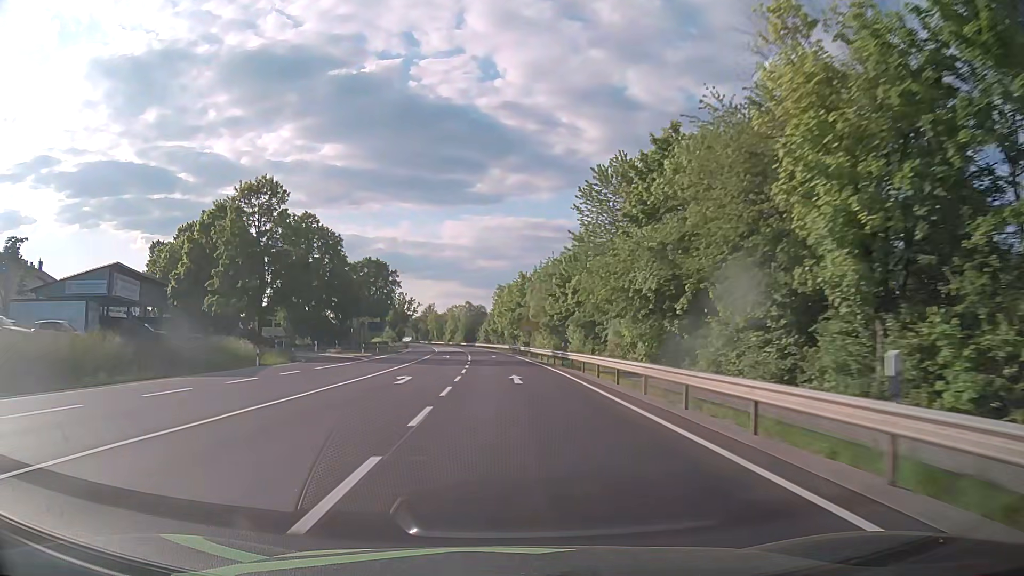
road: primary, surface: asphalt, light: Day
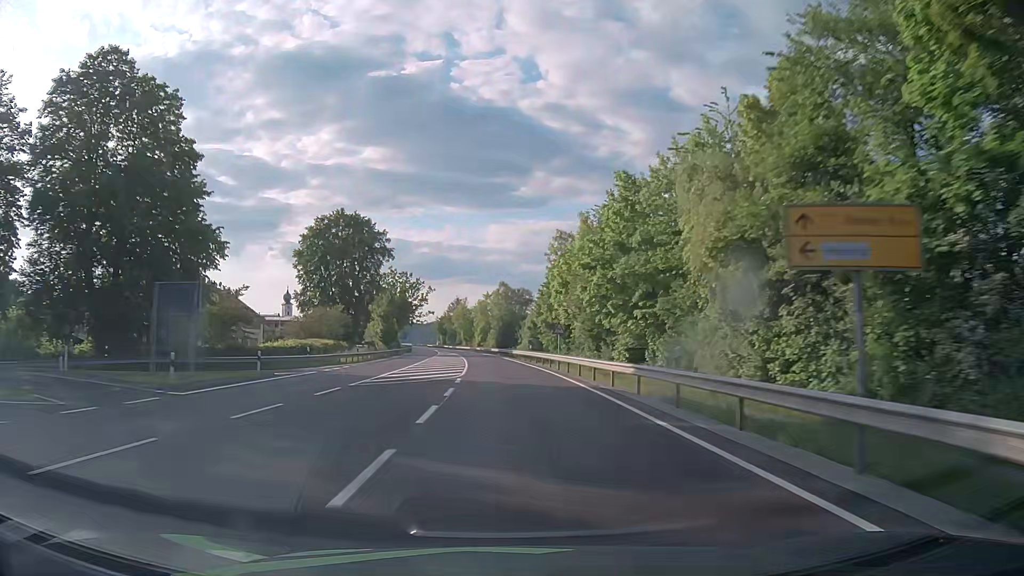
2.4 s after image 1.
(-1.8, +63.2) m; -3°
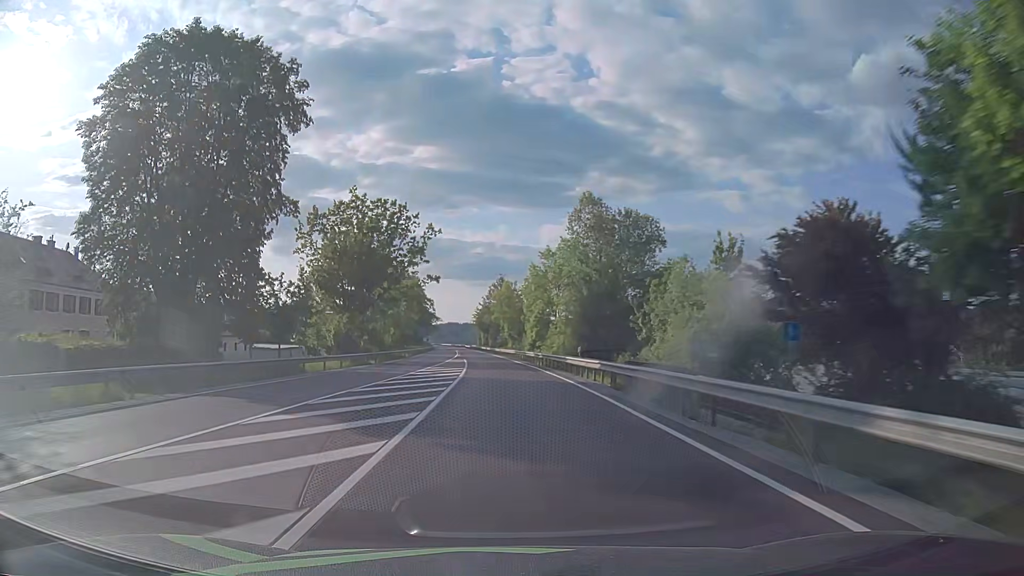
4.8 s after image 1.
(-2.7, +63.1) m; -5°
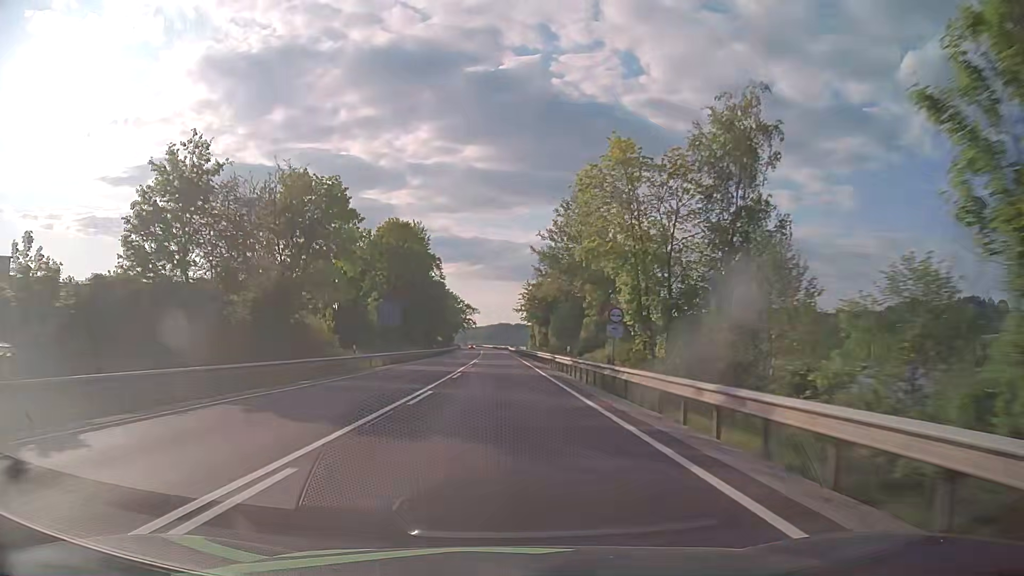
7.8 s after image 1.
(-3.1, +79.0) m; -4°
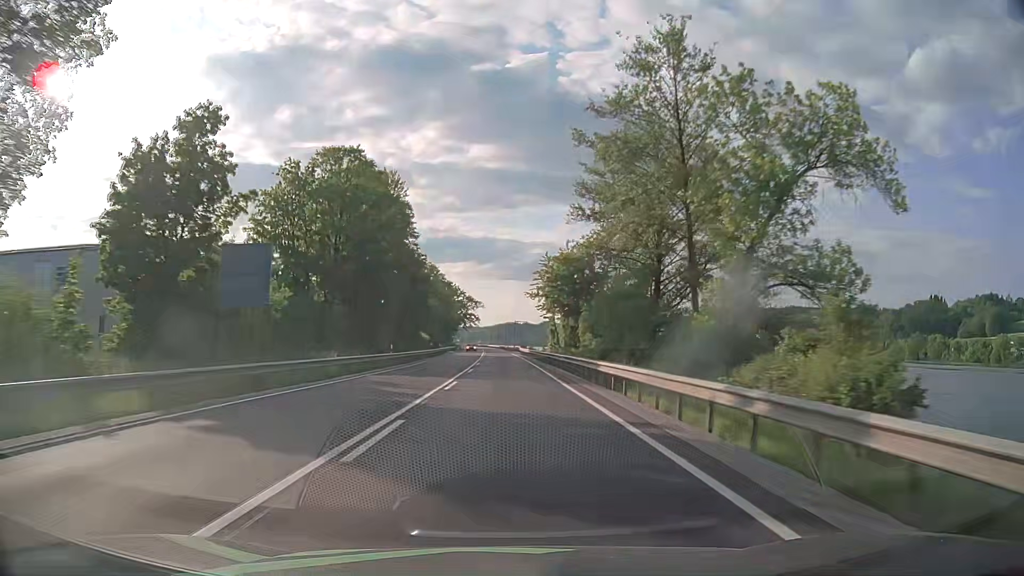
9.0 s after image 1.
(-0.4, +31.7) m; -1°
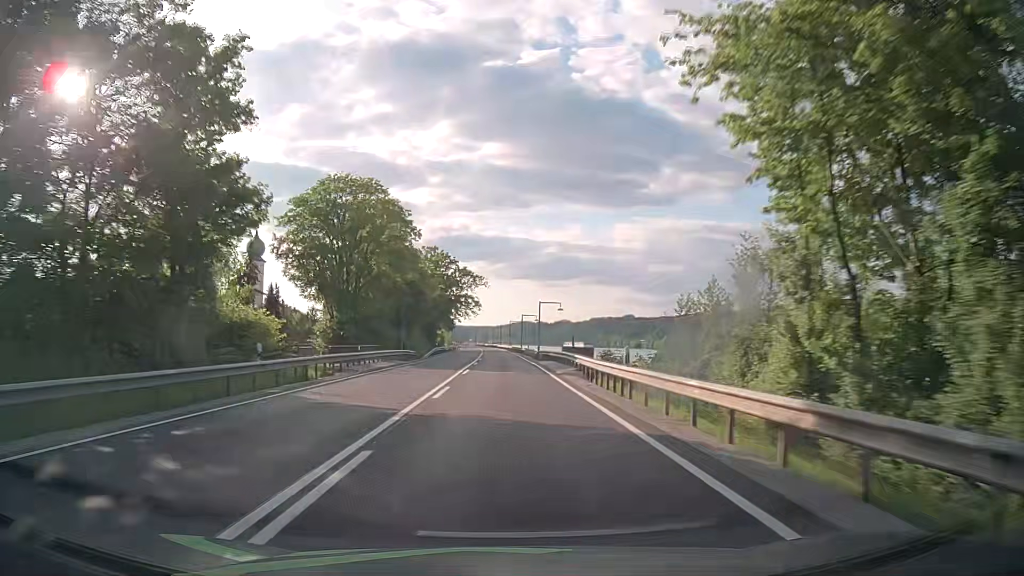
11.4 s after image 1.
(-0.3, +63.4) m; -1°
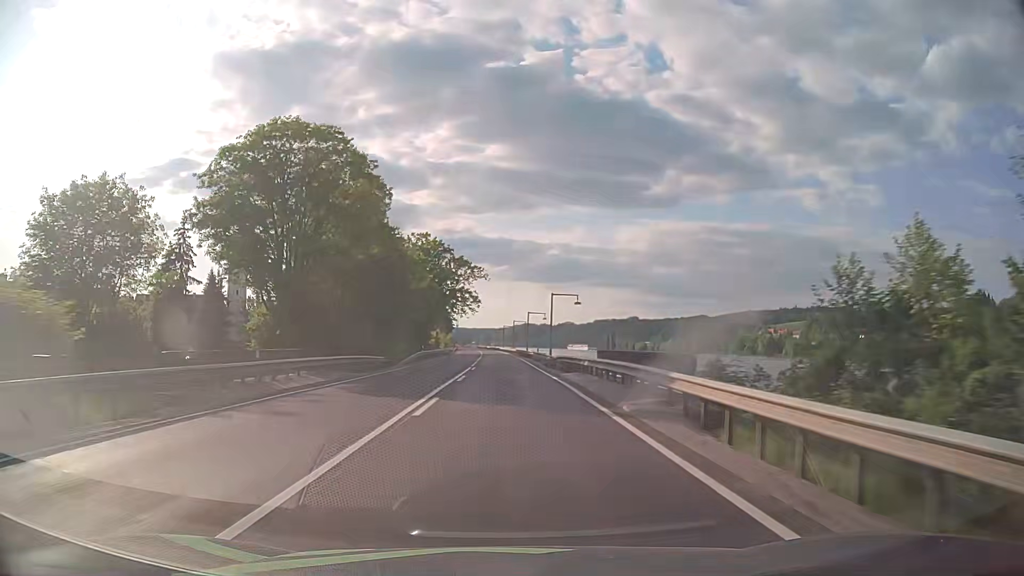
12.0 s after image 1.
(-0.1, +15.9) m; 0°
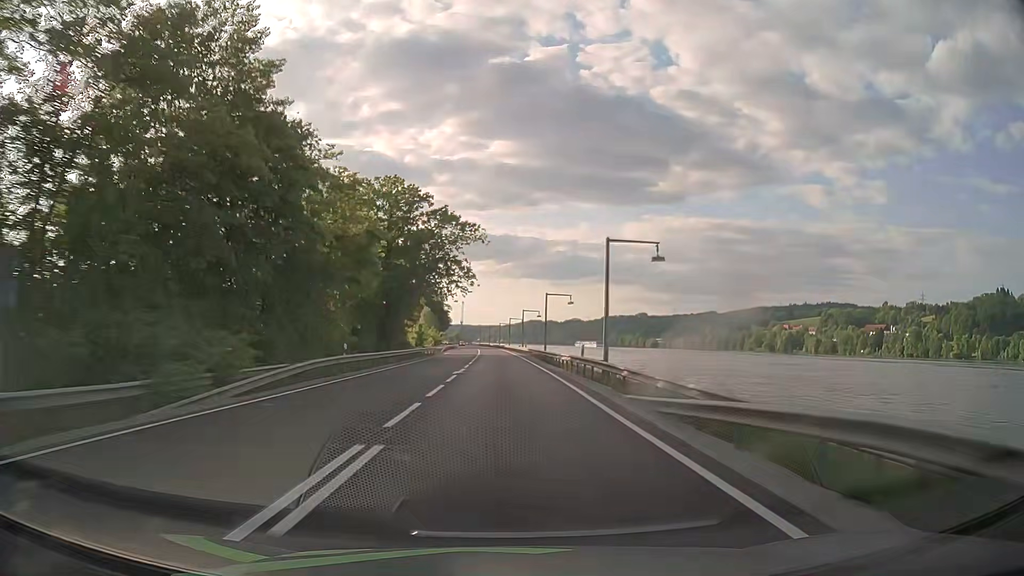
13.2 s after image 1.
(-0.3, +31.7) m; -1°
(0, +10) (0, +20) (0, +30) (0, +40) (0, +50) (-1, +60) (-1, +70) (-1, +80) (-1, +90) (-2, +100) m
